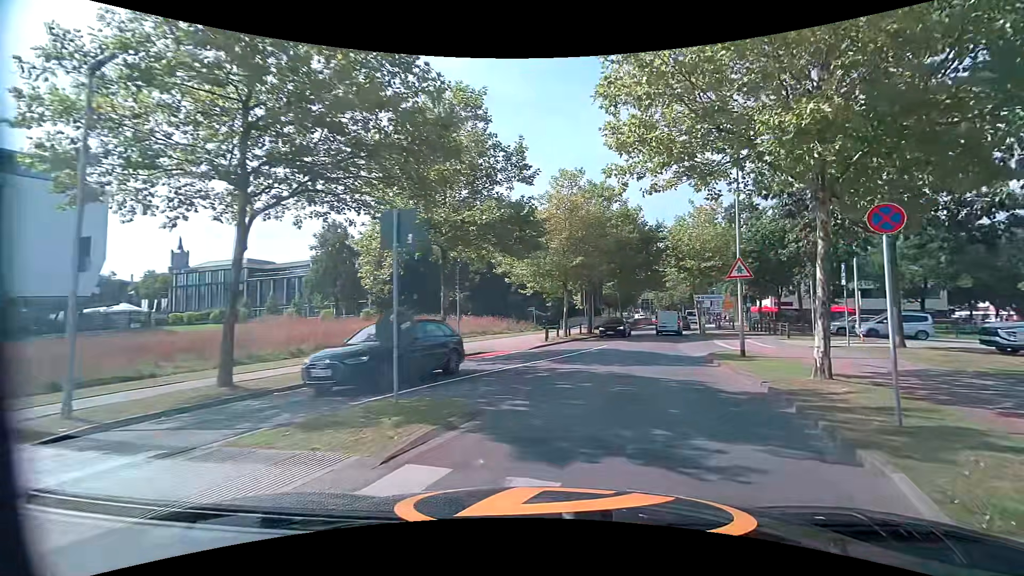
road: tertiary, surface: asphalt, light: Day
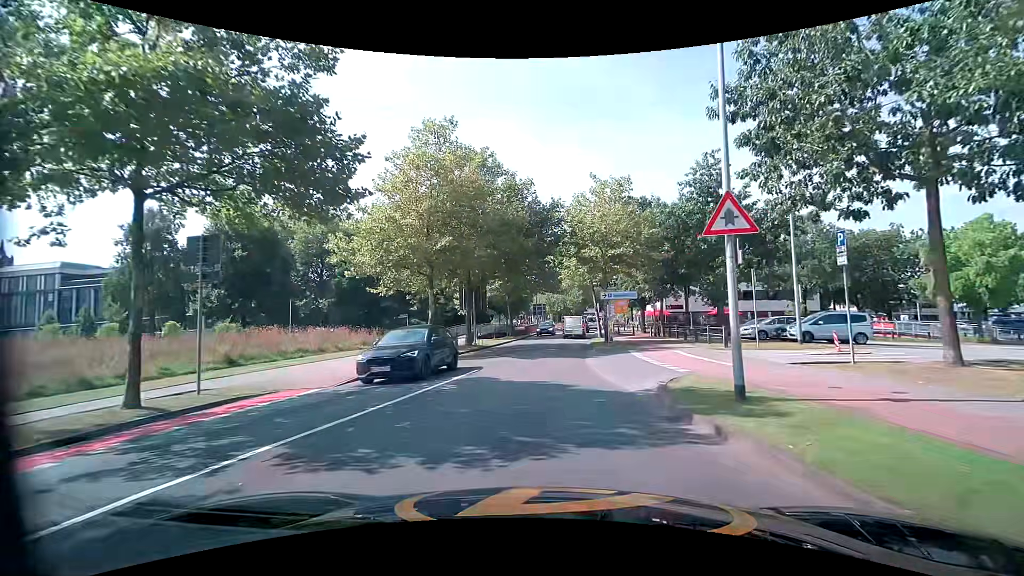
(+1.3, +10.0) m; +9°
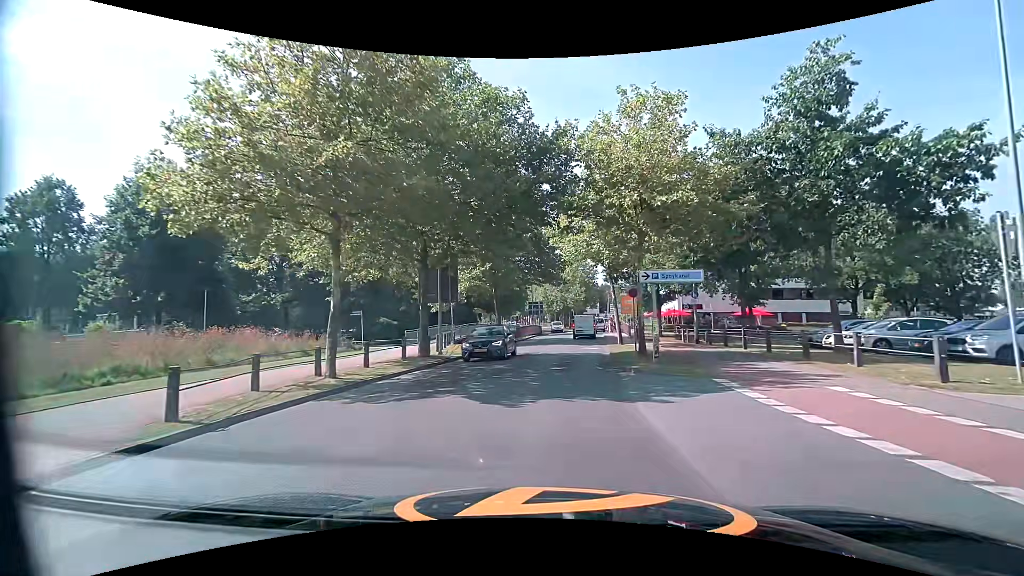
(+0.2, +11.4) m; +2°
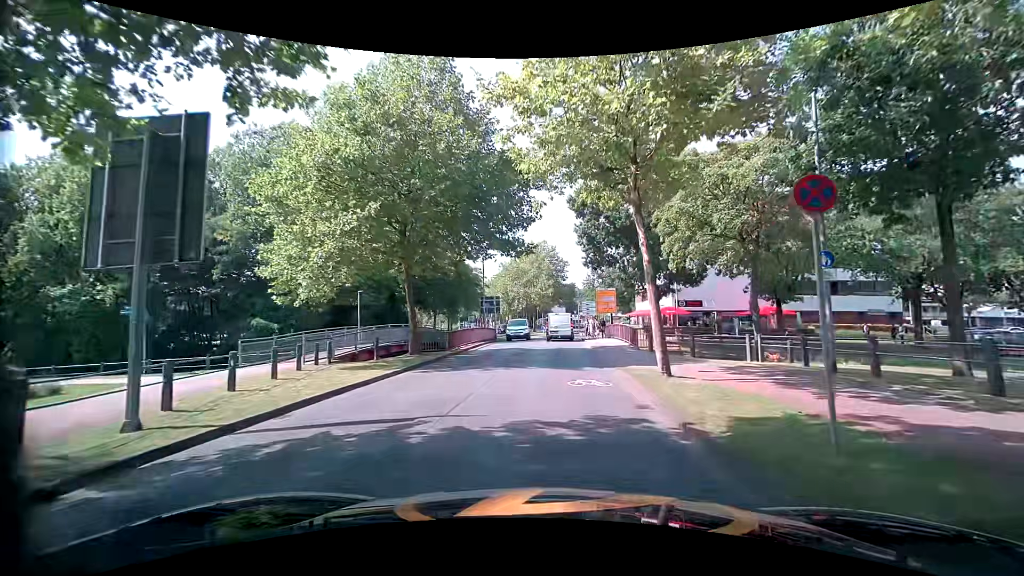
(+0.5, +16.6) m; +4°
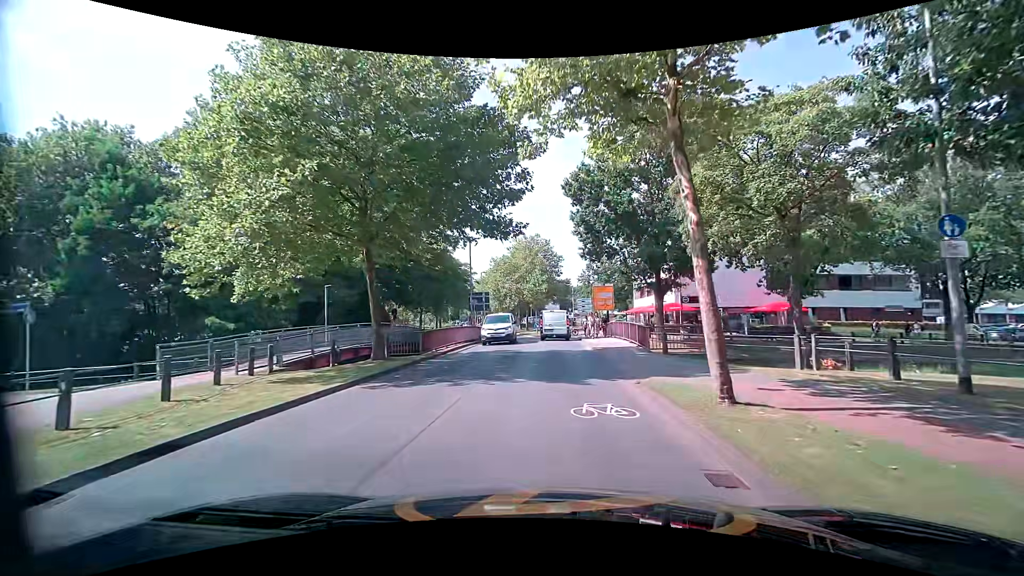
(0.0, +4.0) m; +2°
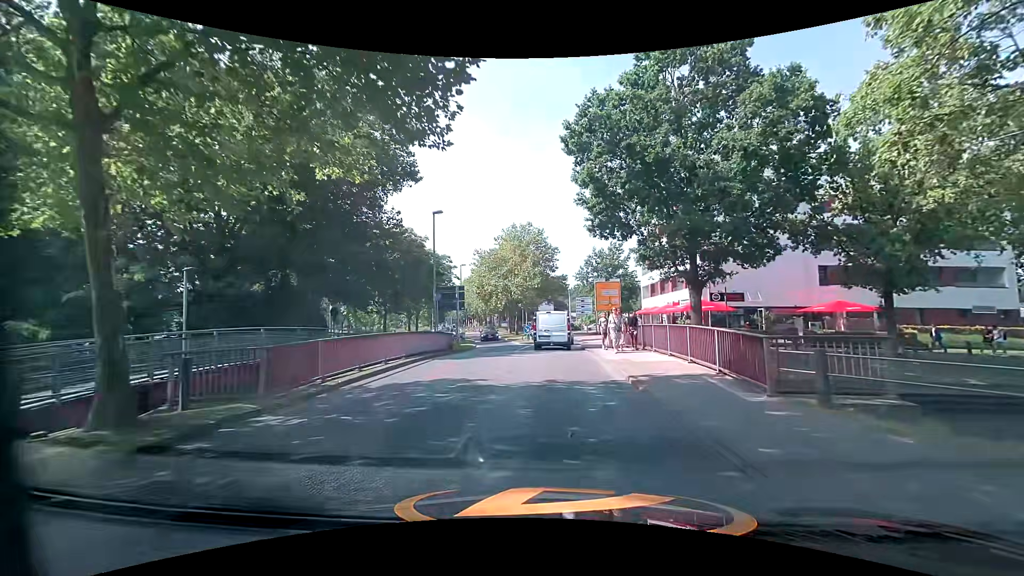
(-0.1, +10.9) m; 0°
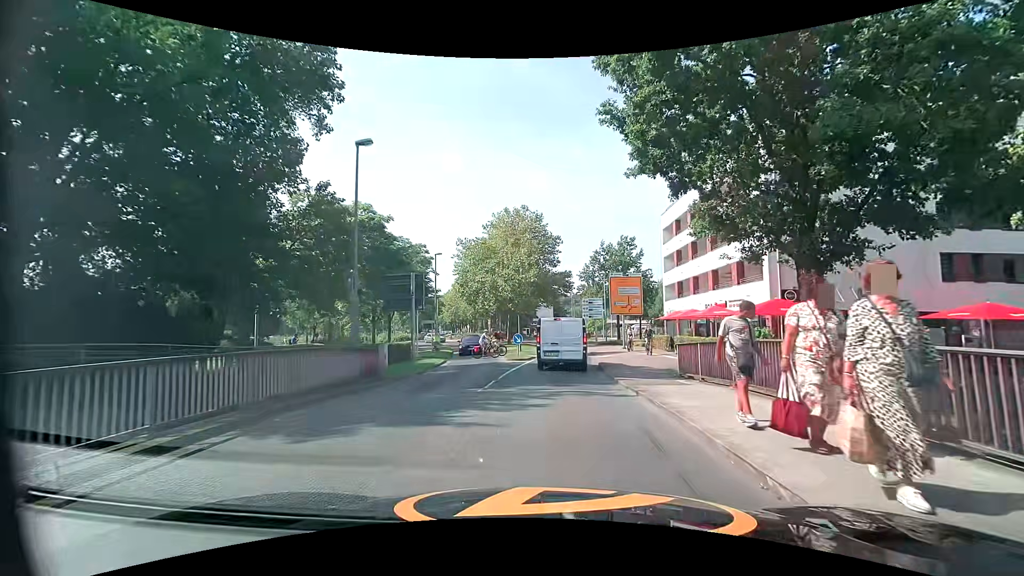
(-0.1, +12.0) m; -1°
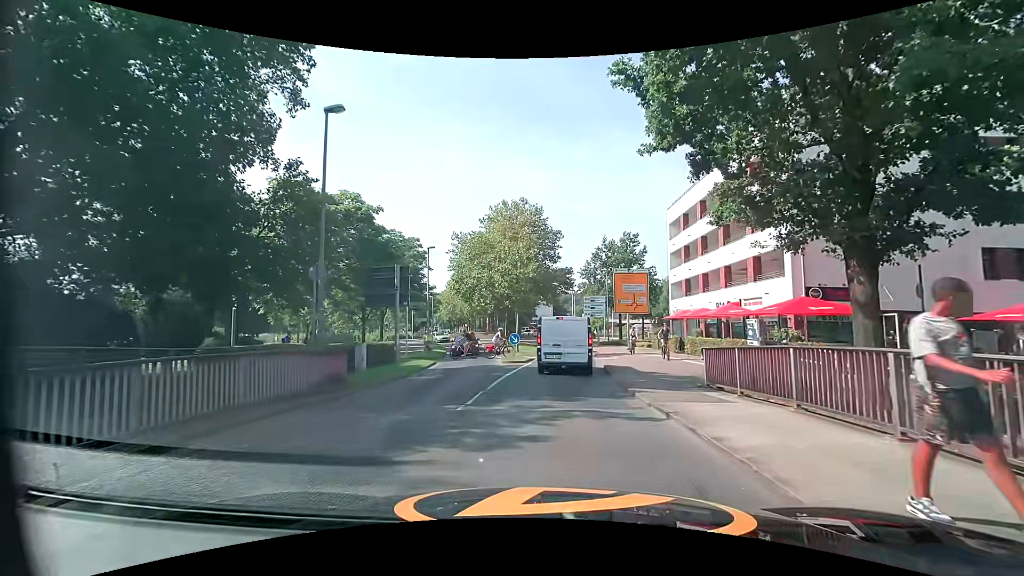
(0.0, +2.5) m; +1°
